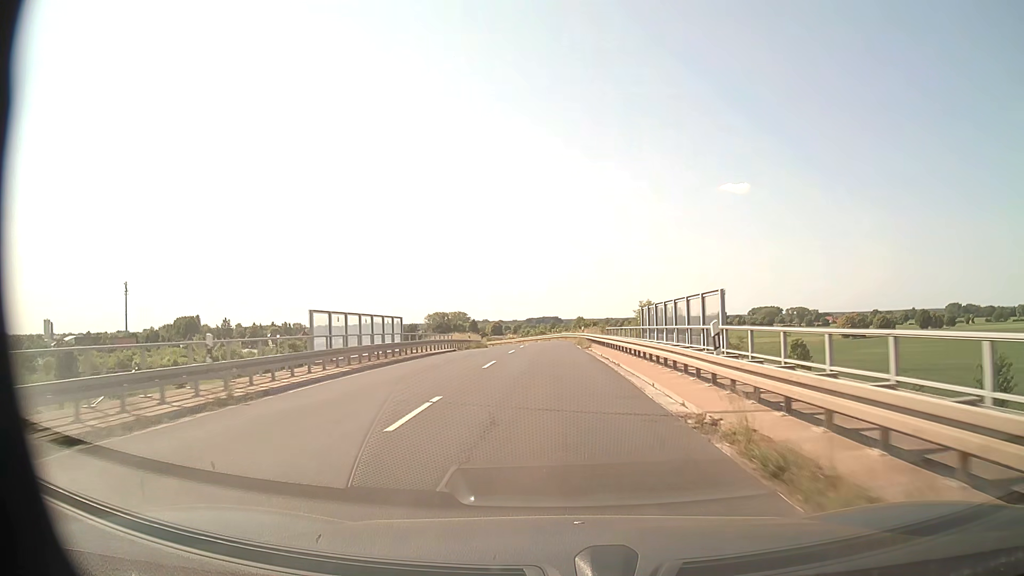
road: tertiary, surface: asphalt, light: Day
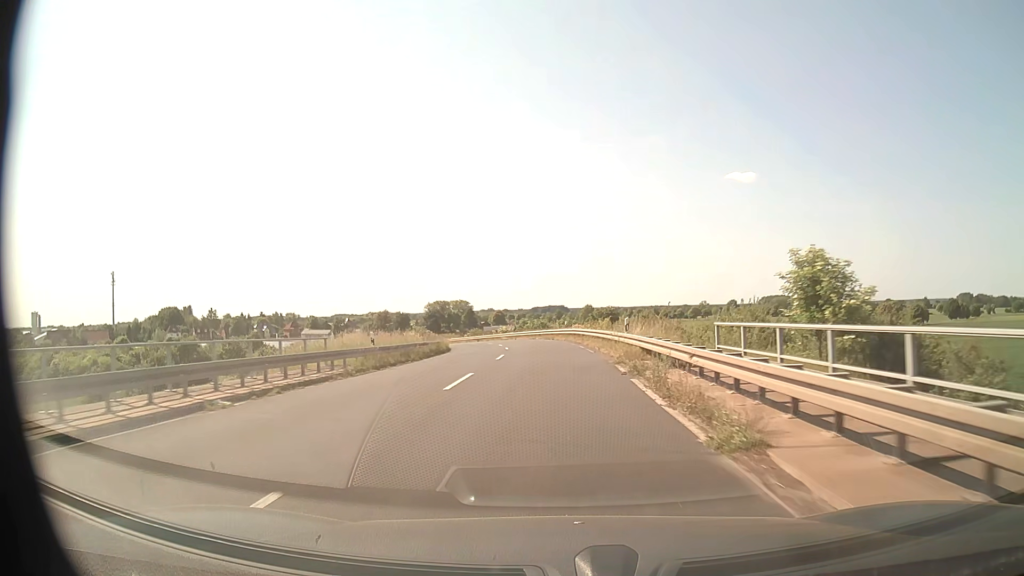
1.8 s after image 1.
(-0.1, +31.4) m; 0°
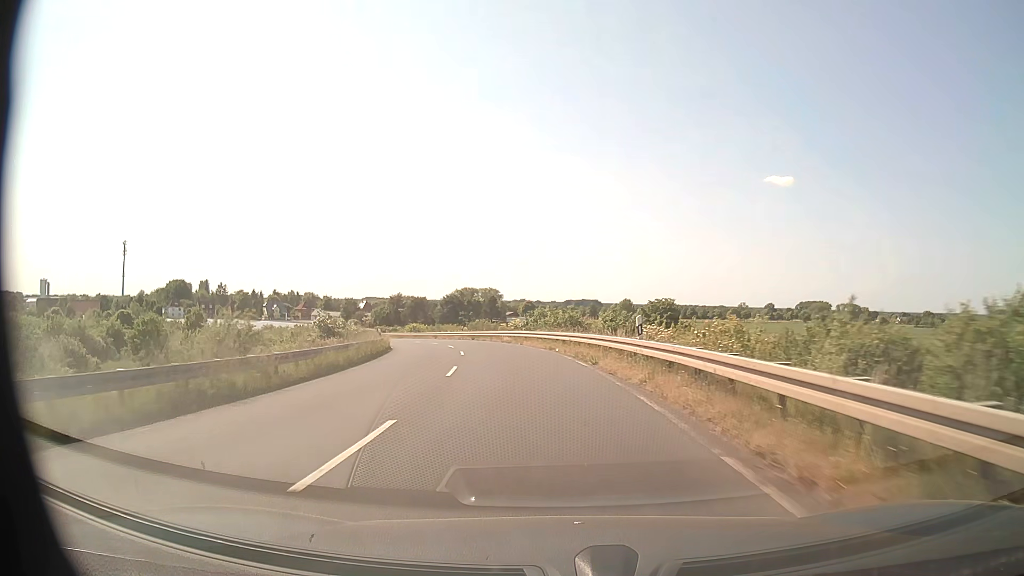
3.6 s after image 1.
(-0.5, +32.1) m; -3°
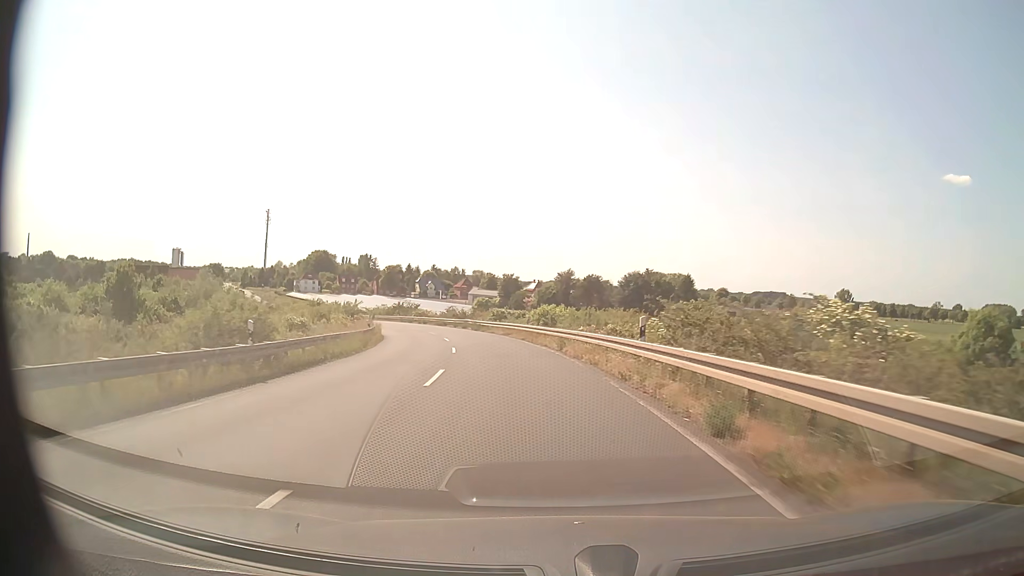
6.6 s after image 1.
(-6.7, +52.0) m; -15°
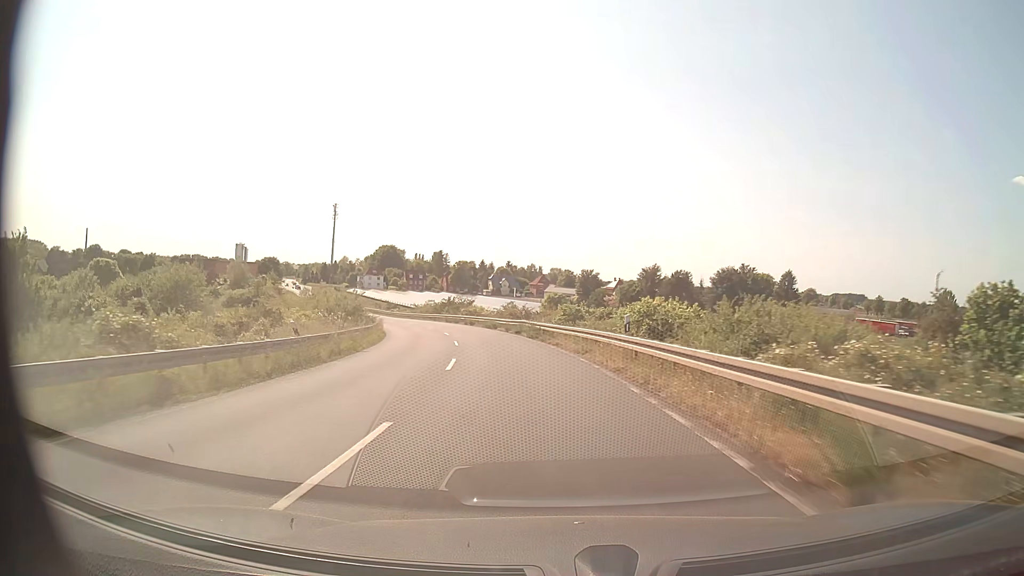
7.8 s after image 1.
(-1.3, +20.9) m; -7°
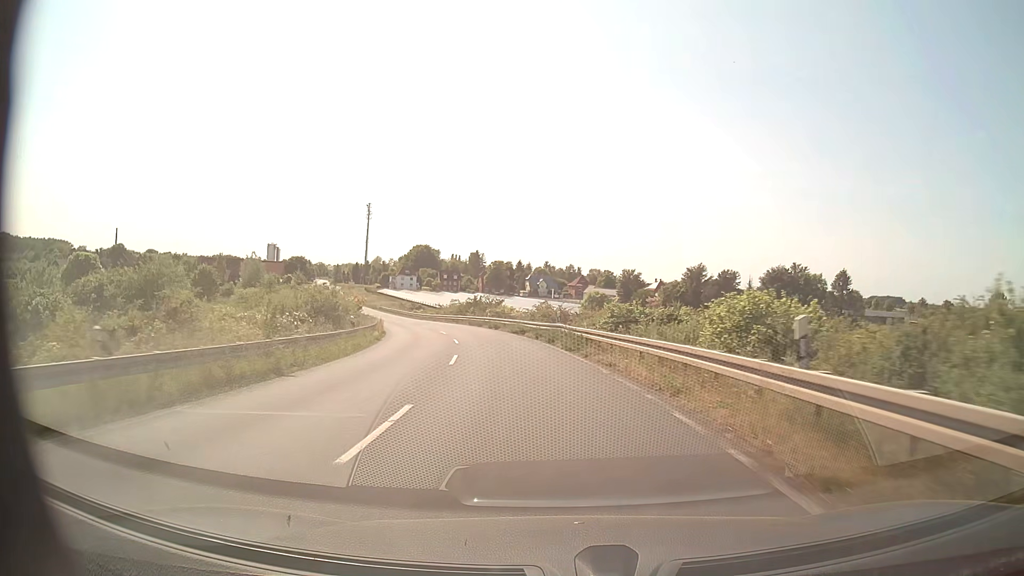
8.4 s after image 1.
(-0.3, +10.5) m; -3°
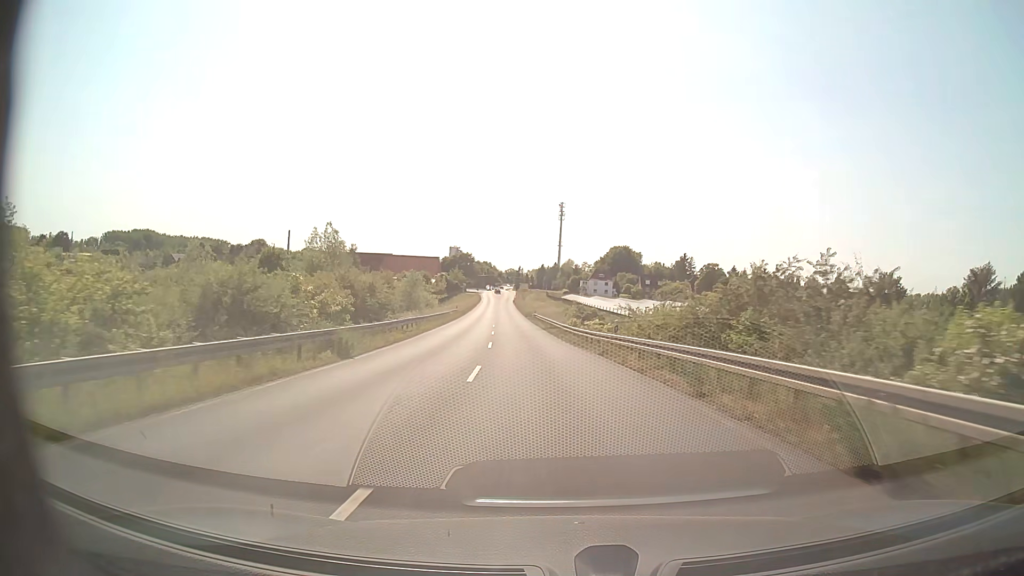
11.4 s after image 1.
(-8.2, +52.7) m; -17°
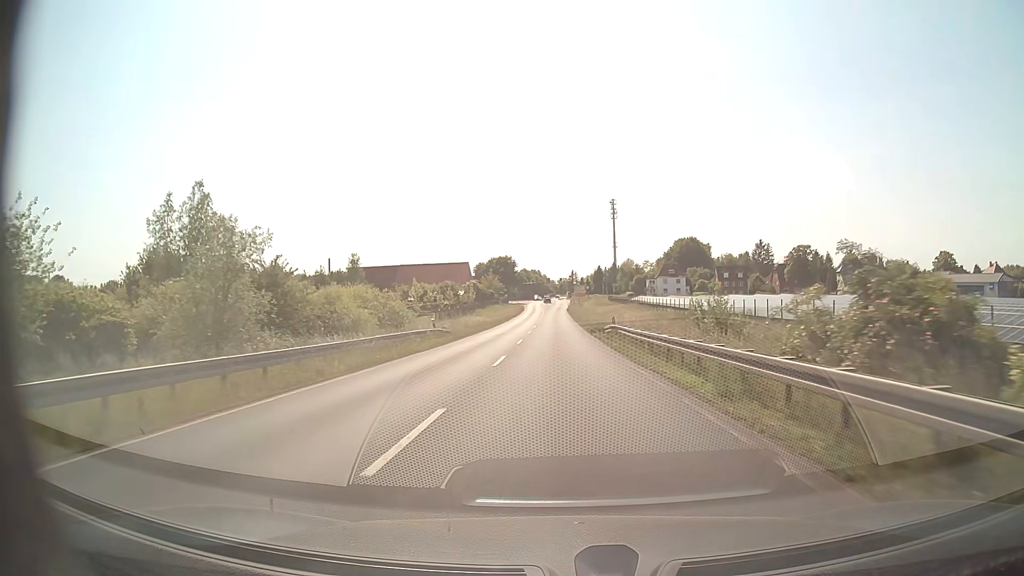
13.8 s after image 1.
(-2.4, +43.6) m; -5°
(0, +10) (0, +20) (0, +30) (0, +40) (0, +50) (0, +60) (0, +70) (0, +80) (0, +90) (0, +100) m
